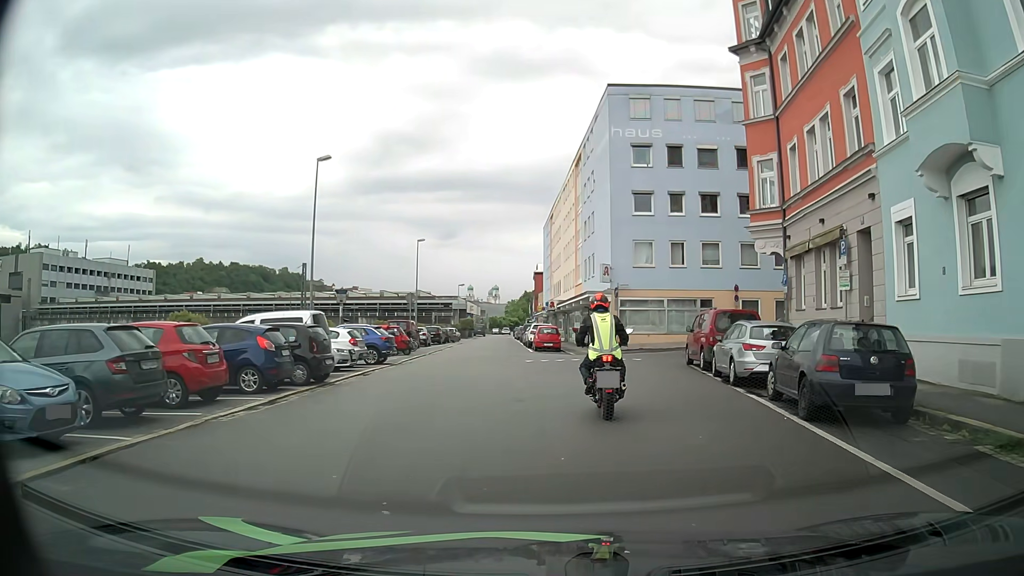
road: residential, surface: asphalt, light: Day
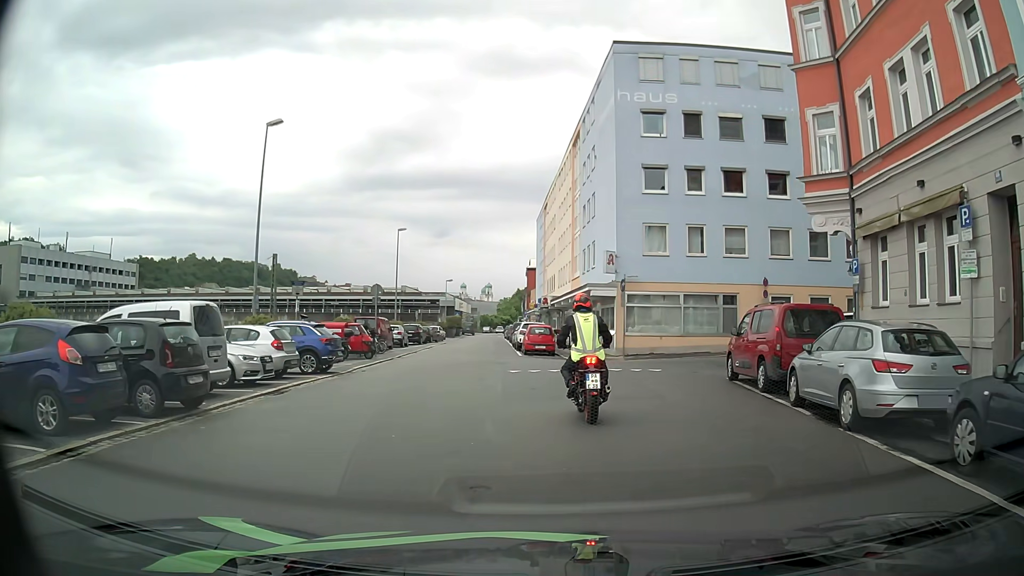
(0.0, +6.2) m; 0°
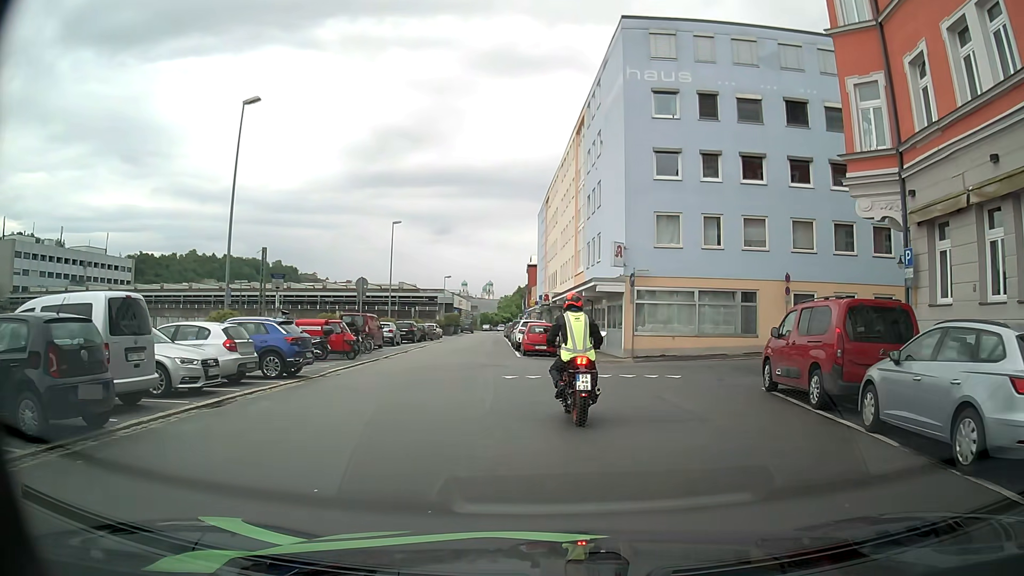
(0.0, +2.8) m; +1°
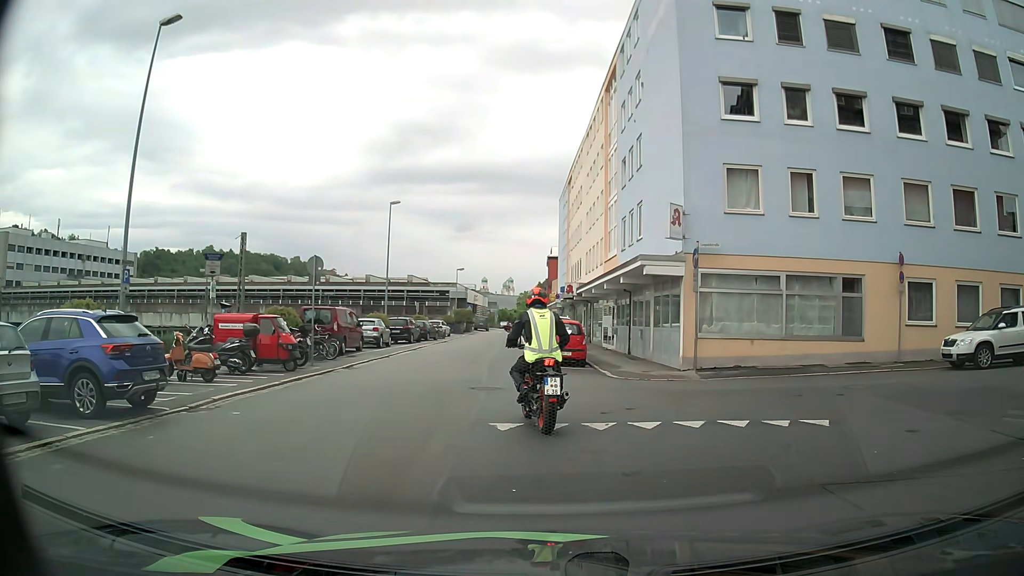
(-0.2, +8.3) m; -1°
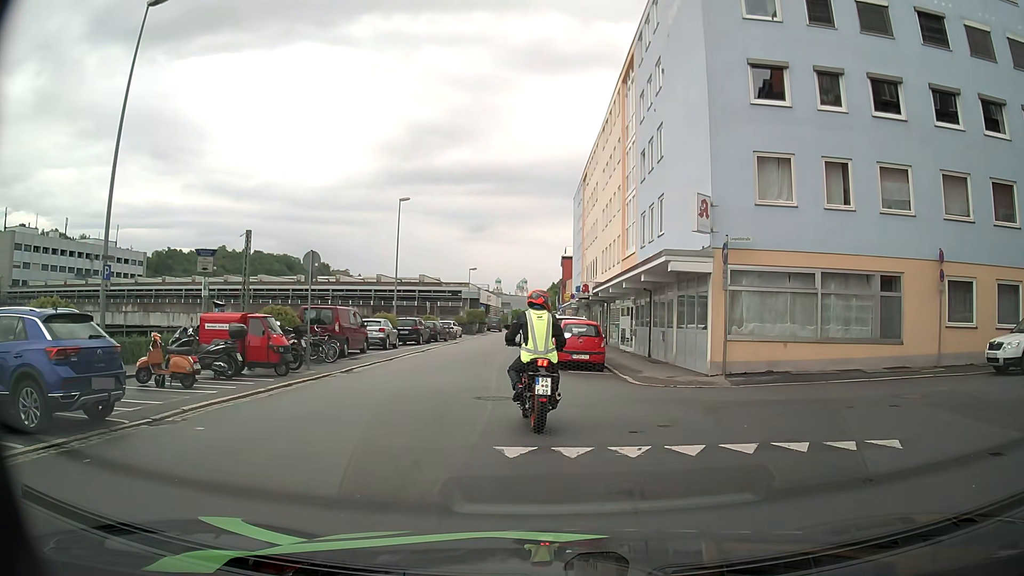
(-0.1, +1.6) m; -3°
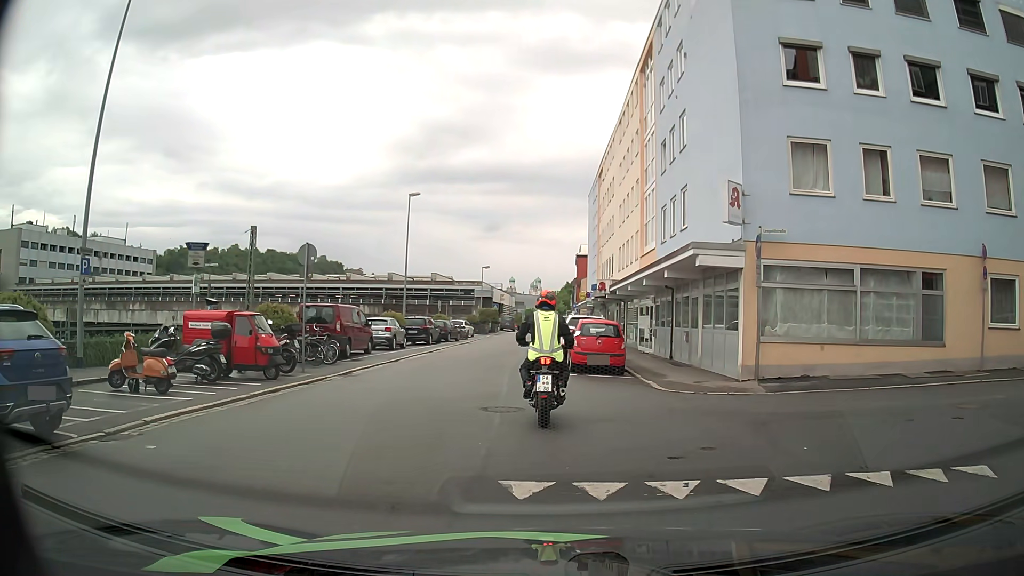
(0.0, +1.6) m; -1°
